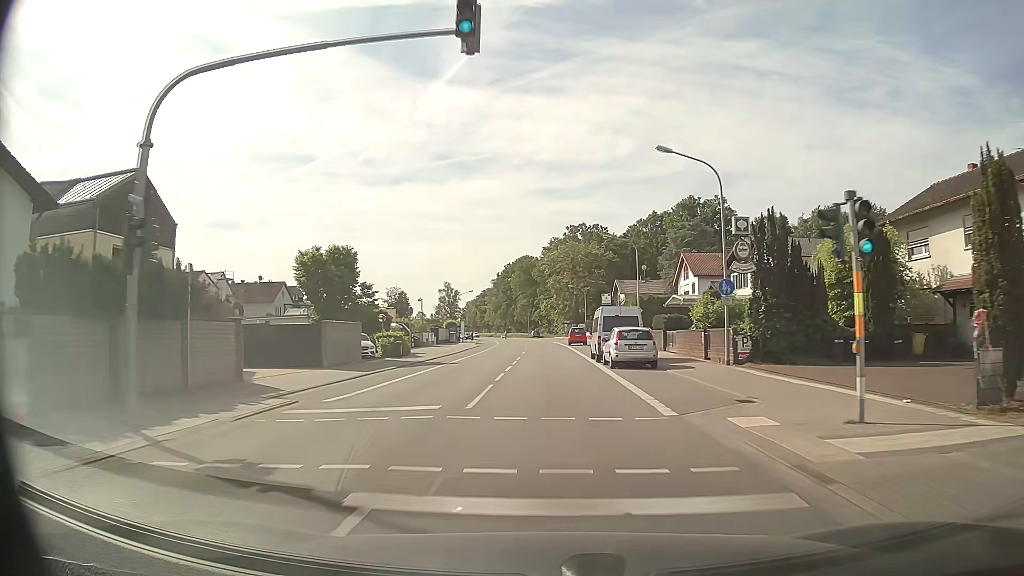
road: primary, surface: asphalt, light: Day
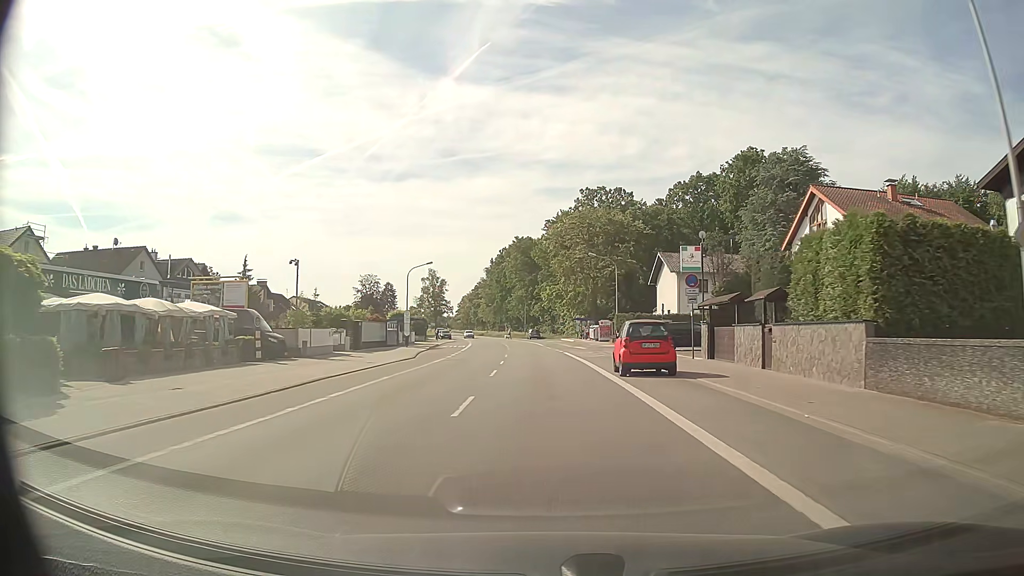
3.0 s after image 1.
(0.0, +39.4) m; 0°
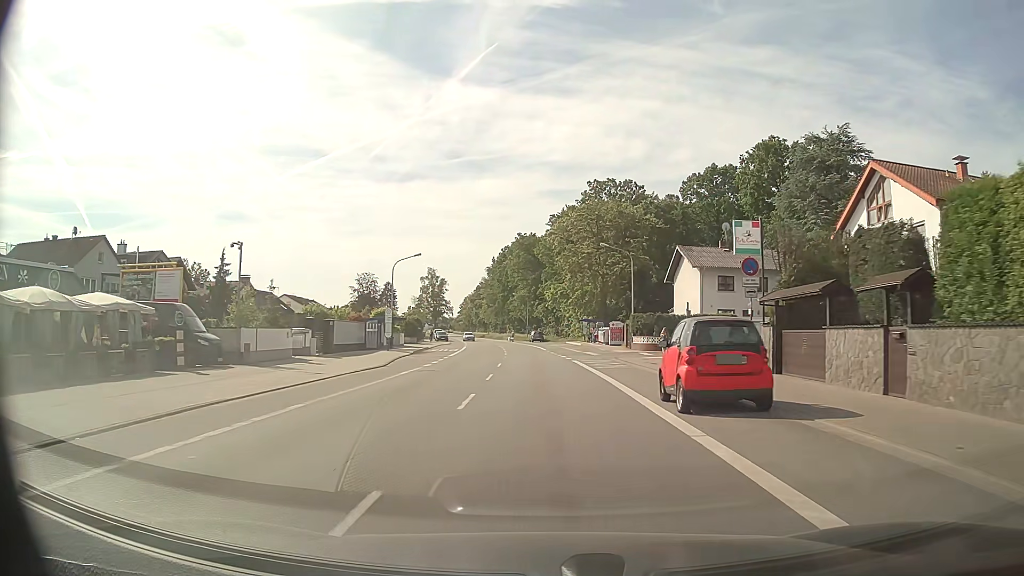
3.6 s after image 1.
(0.0, +7.9) m; 0°
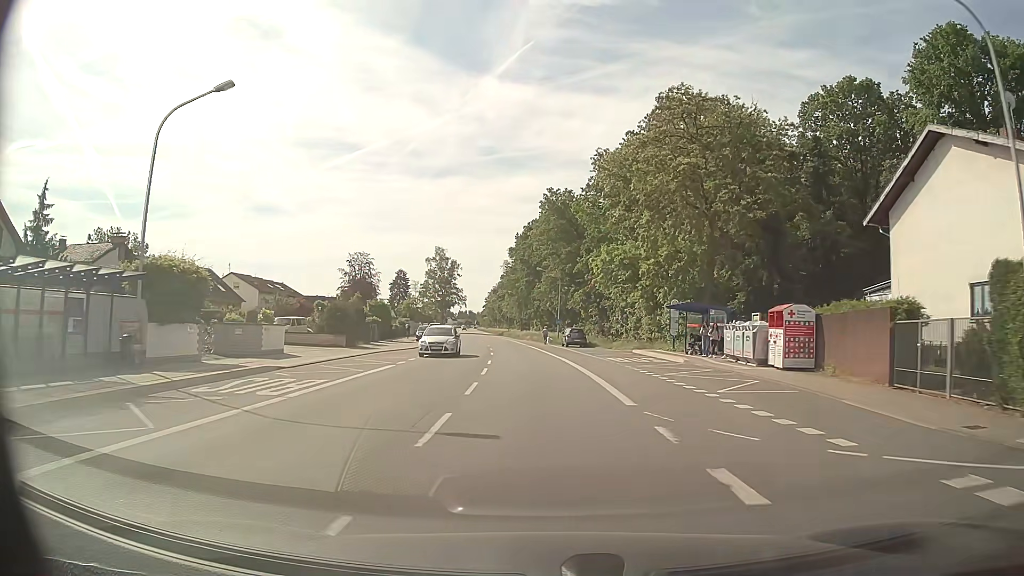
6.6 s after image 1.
(-1.0, +39.7) m; -3°
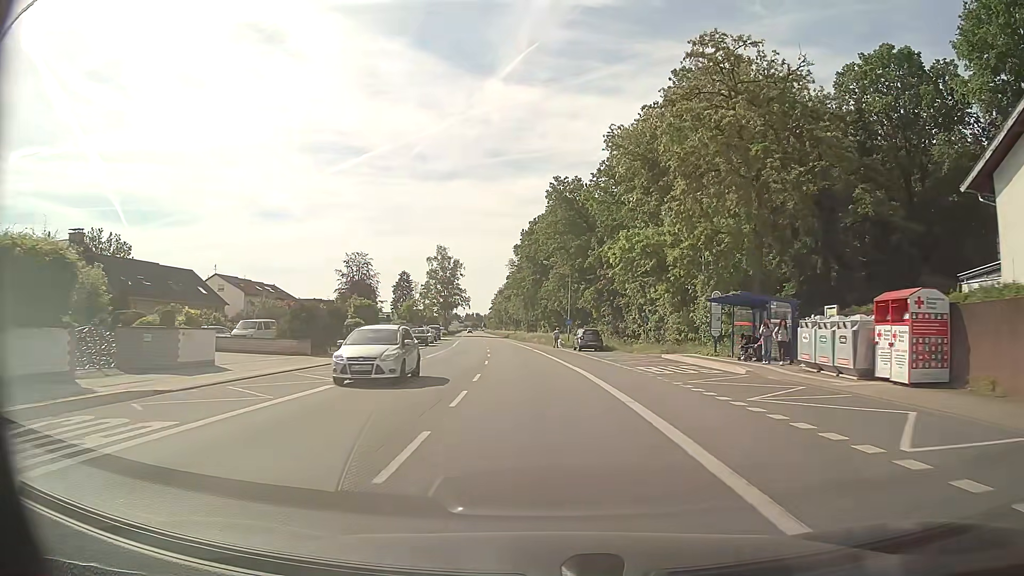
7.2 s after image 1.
(0.0, +8.0) m; -1°
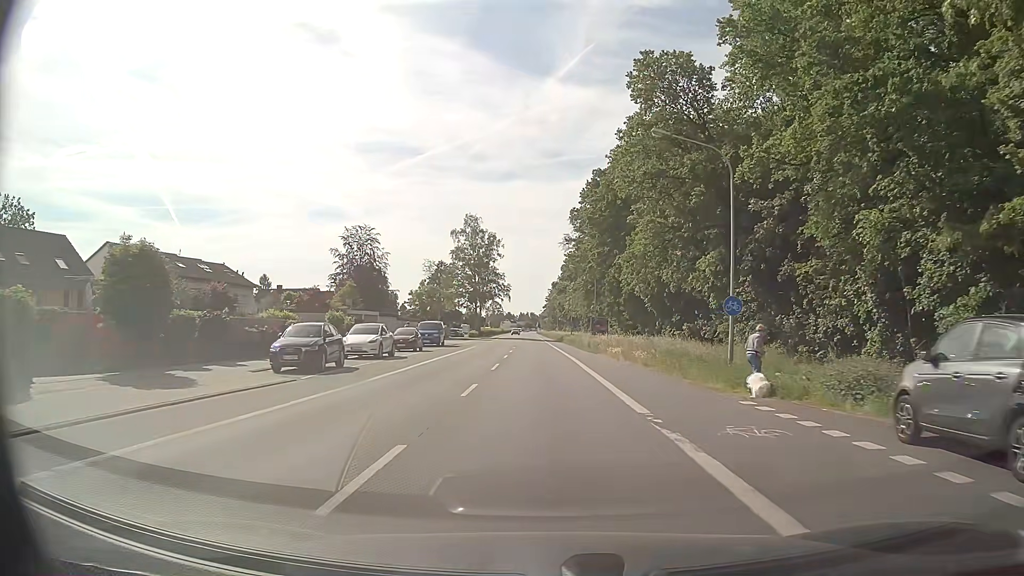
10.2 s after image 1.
(-1.4, +40.2) m; -5°
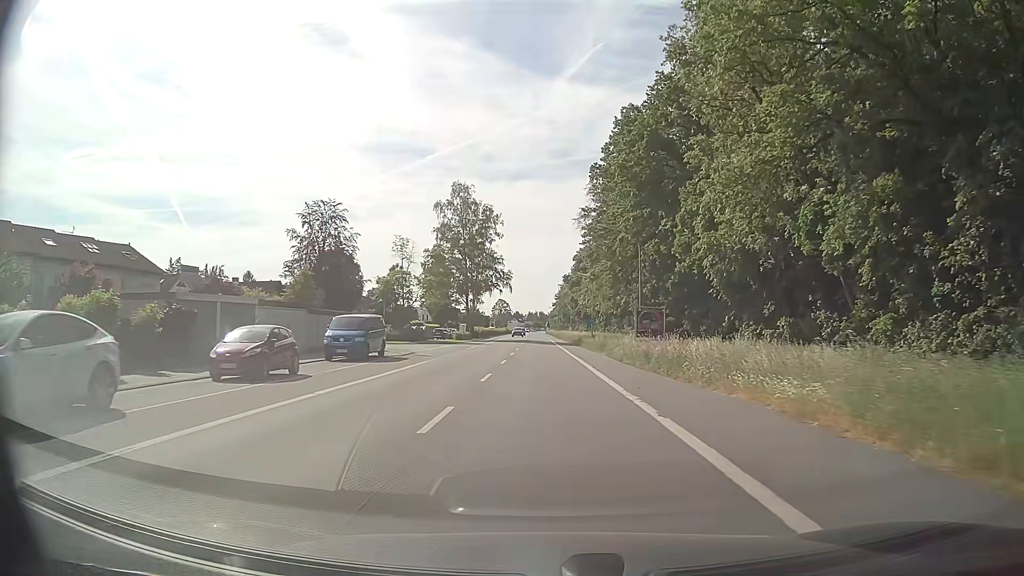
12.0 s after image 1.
(-0.2, +24.4) m; 0°
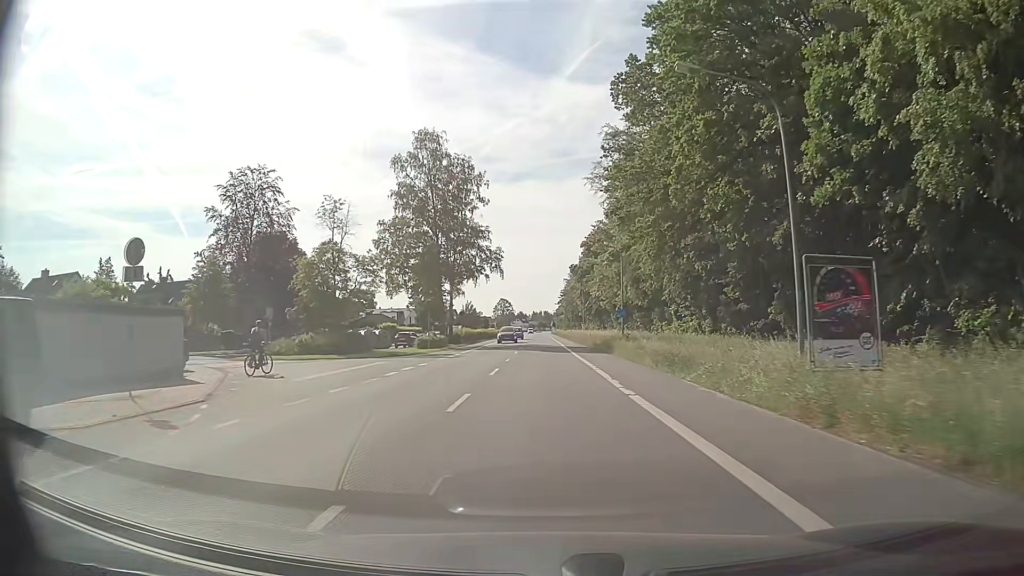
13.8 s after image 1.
(-0.2, +24.6) m; 0°
(0, +10) (0, +20) (0, +30) (0, +40) (0, +50) (0, +60) (-1, +70) (-1, +80) (-1, +90) (-1, +100) m
